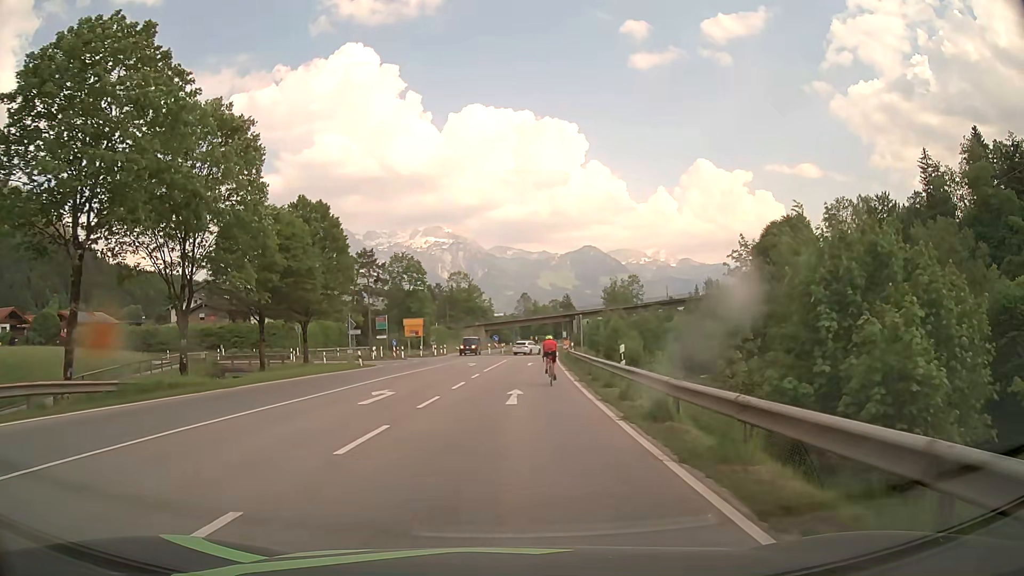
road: primary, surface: asphalt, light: Day
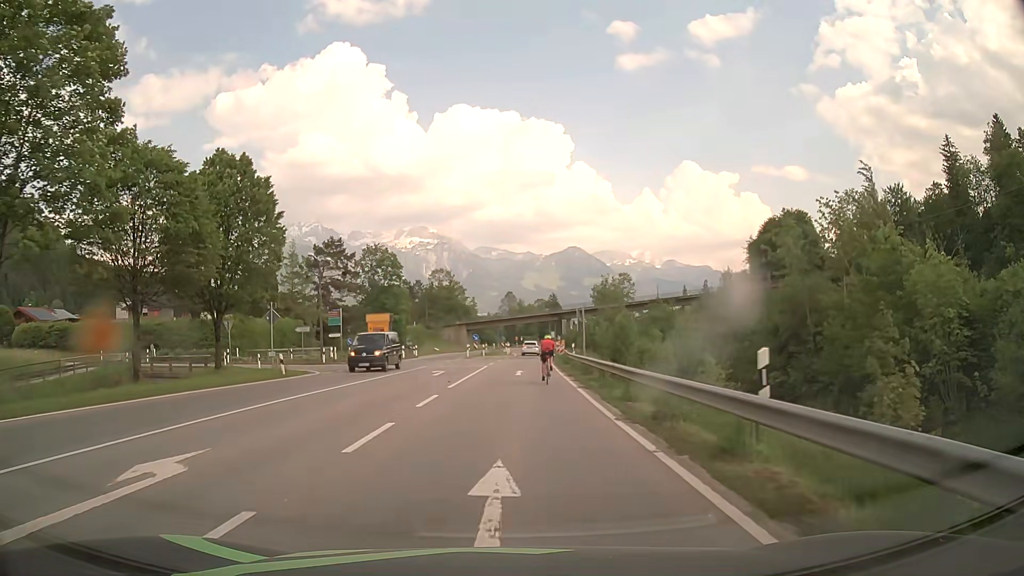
(+0.1, +12.0) m; +1°
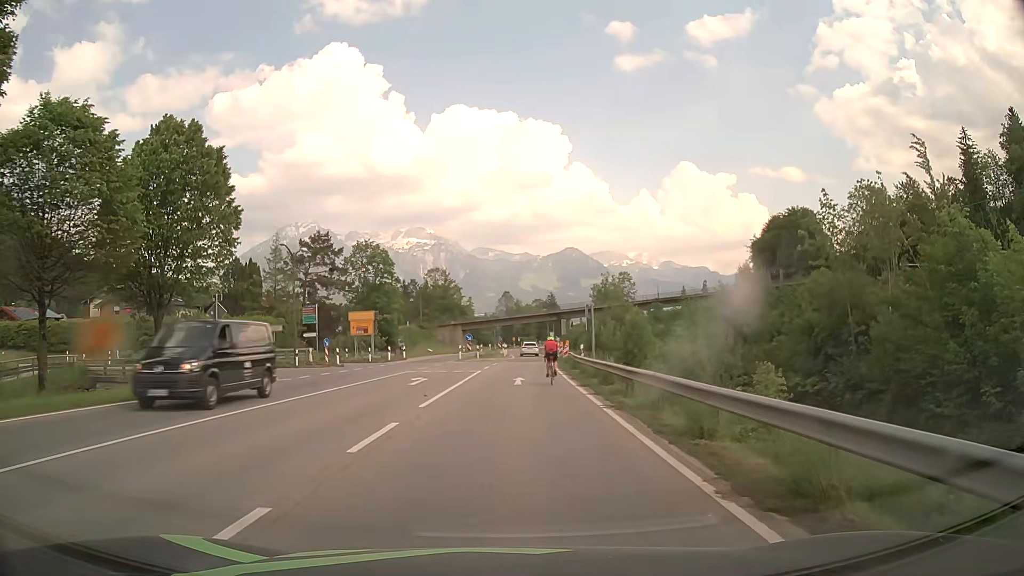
(0.0, +6.0) m; 0°
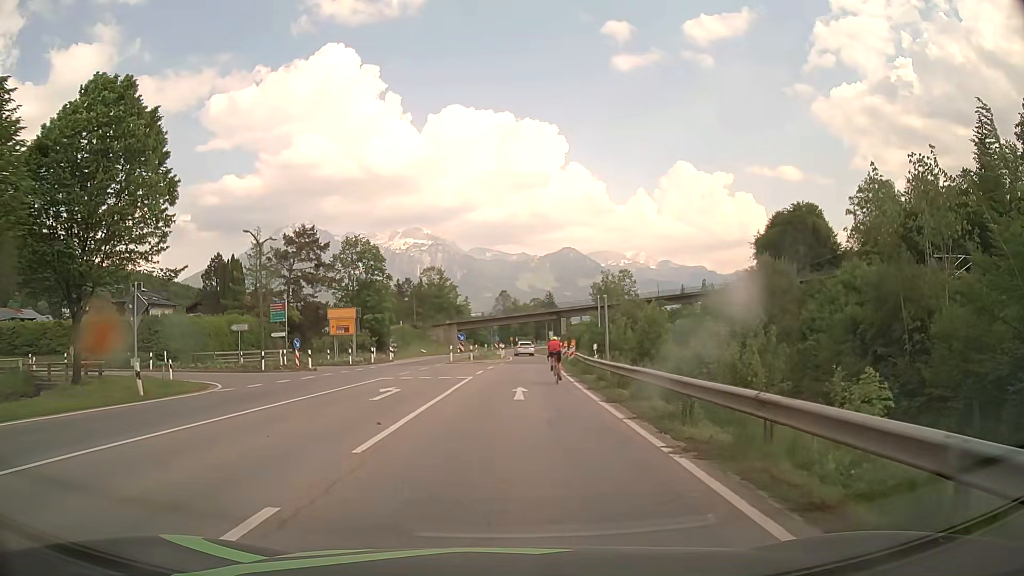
(0.0, +6.0) m; 0°
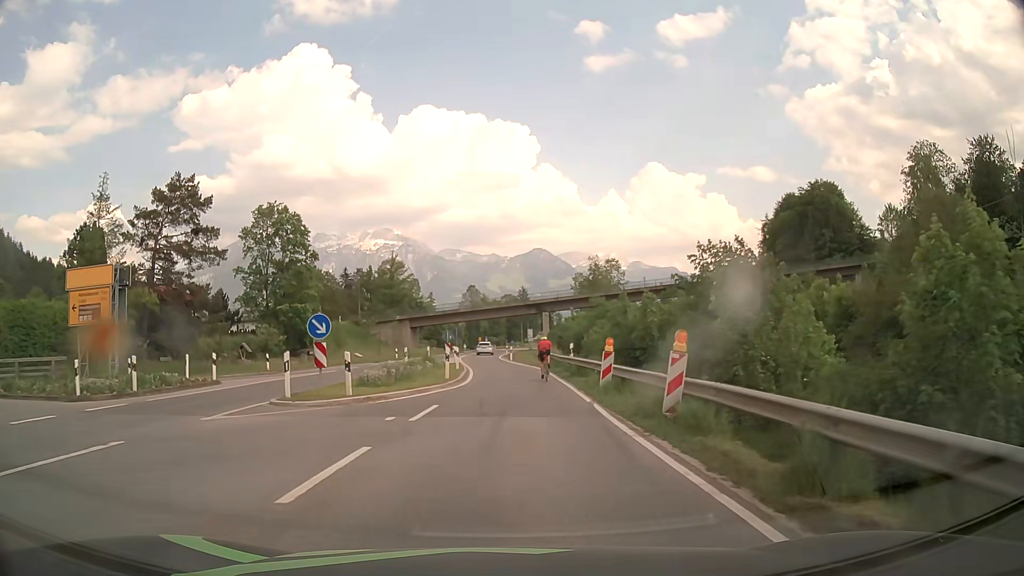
(+0.6, +30.2) m; +2°
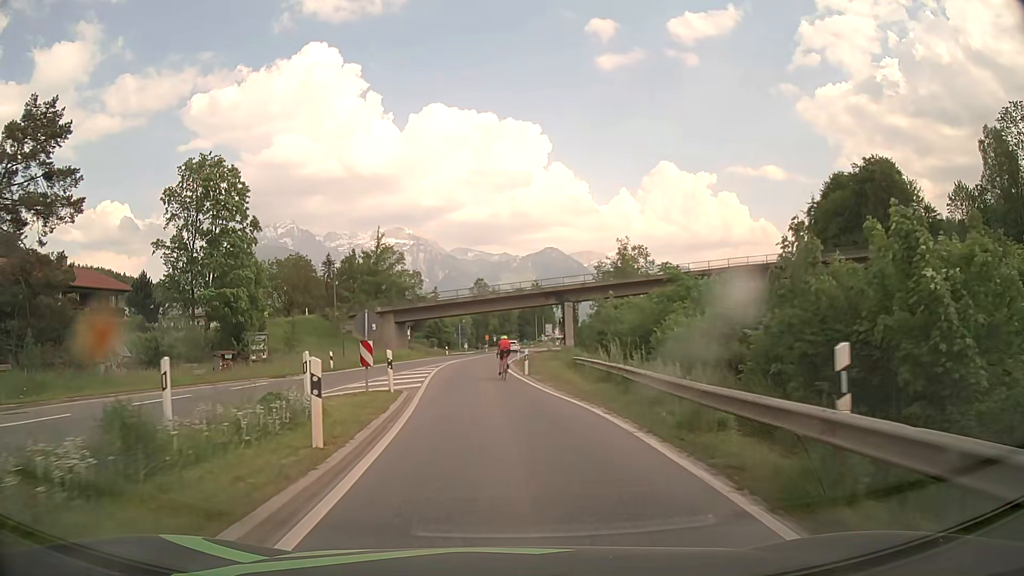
(+0.3, +24.4) m; -1°
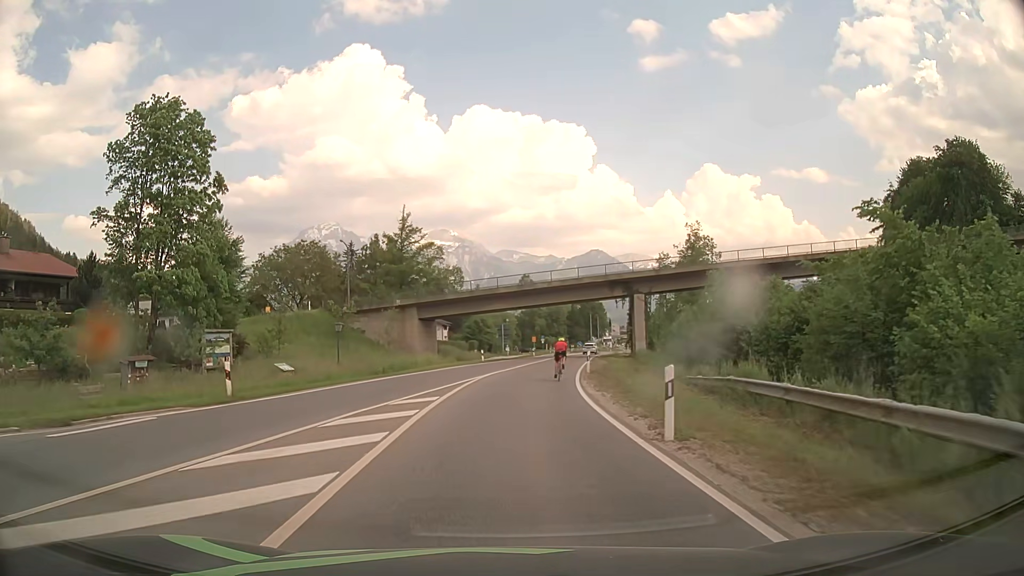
(-0.7, +18.2) m; -4°
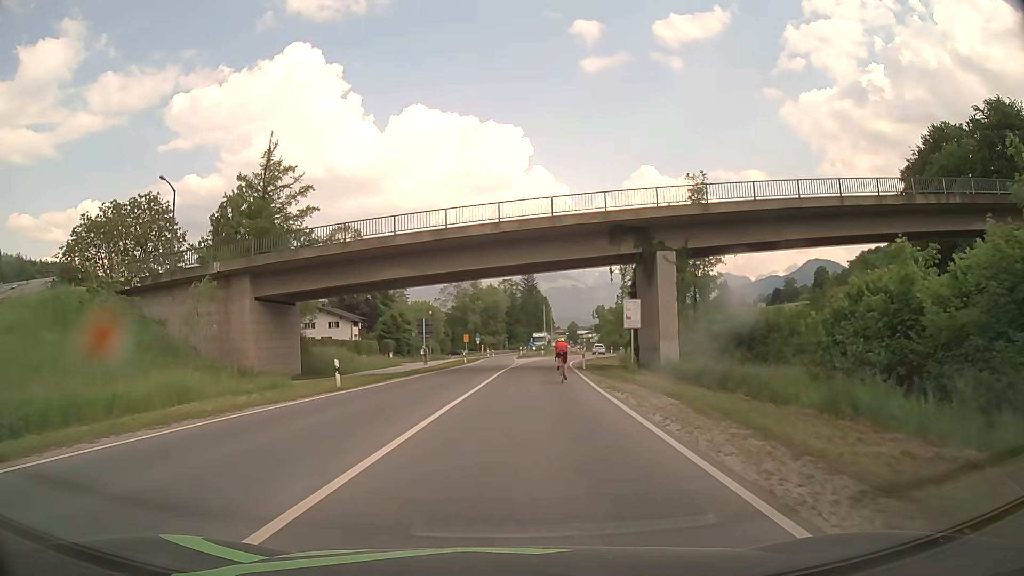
(+1.1, +31.9) m; +5°
(0, +10) (+1, +20) (+1, +30) (+2, +40) (+3, +50) (+5, +60) (+7, +70) (+9, +79) (+12, +89) (+14, +99) m
